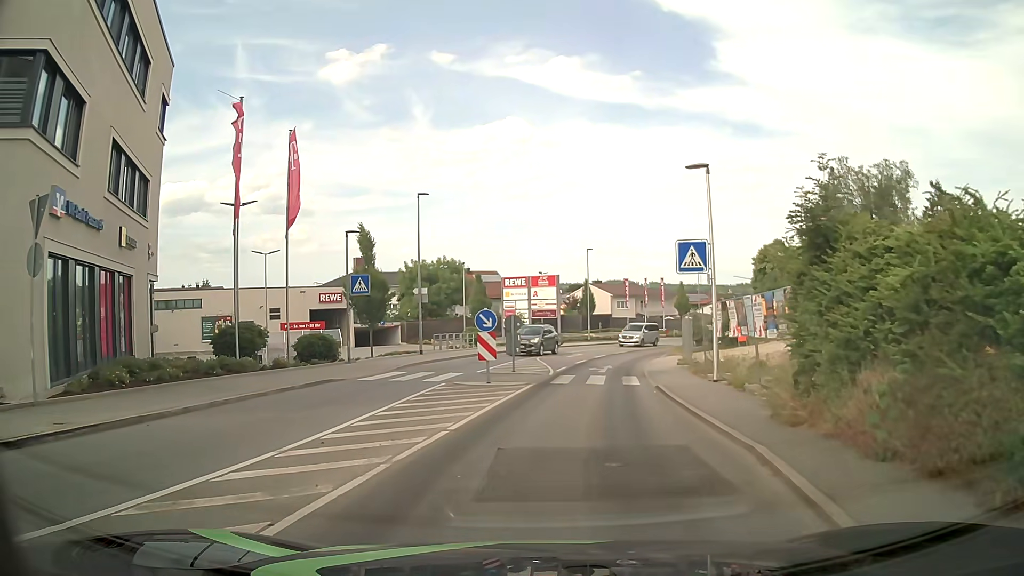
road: tertiary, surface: asphalt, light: Day
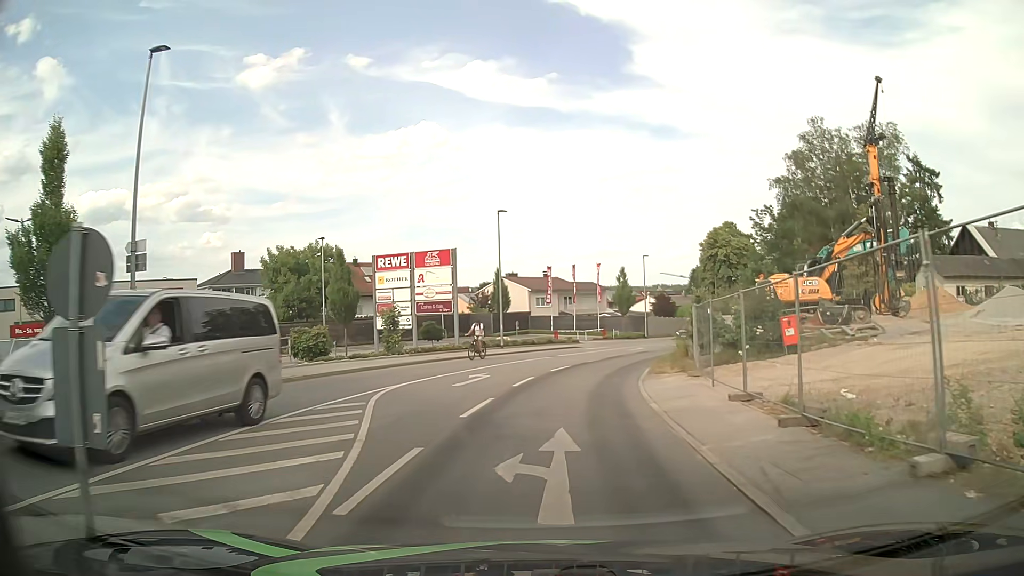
(+1.3, +19.7) m; +7°
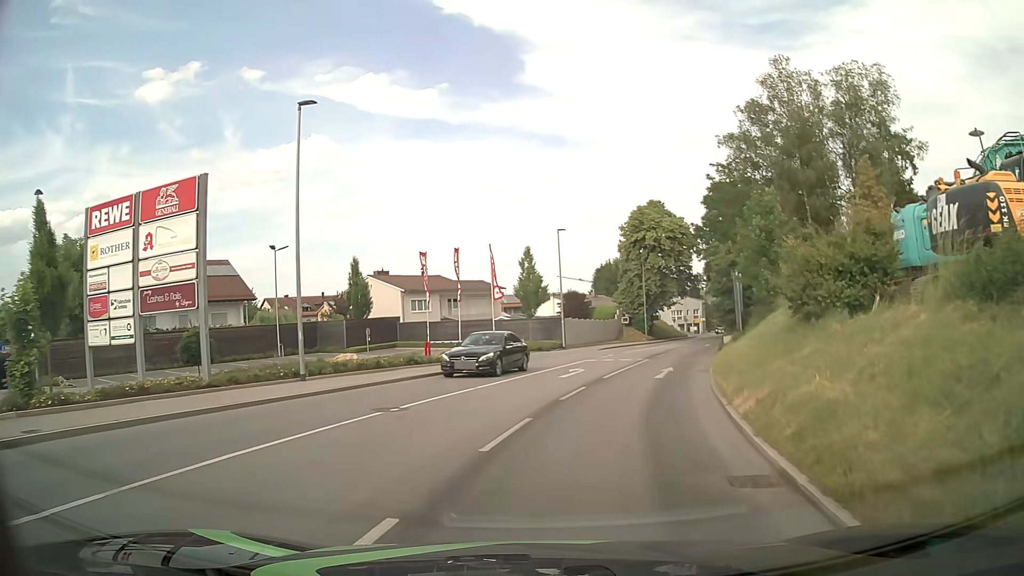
(+1.4, +20.8) m; +10°
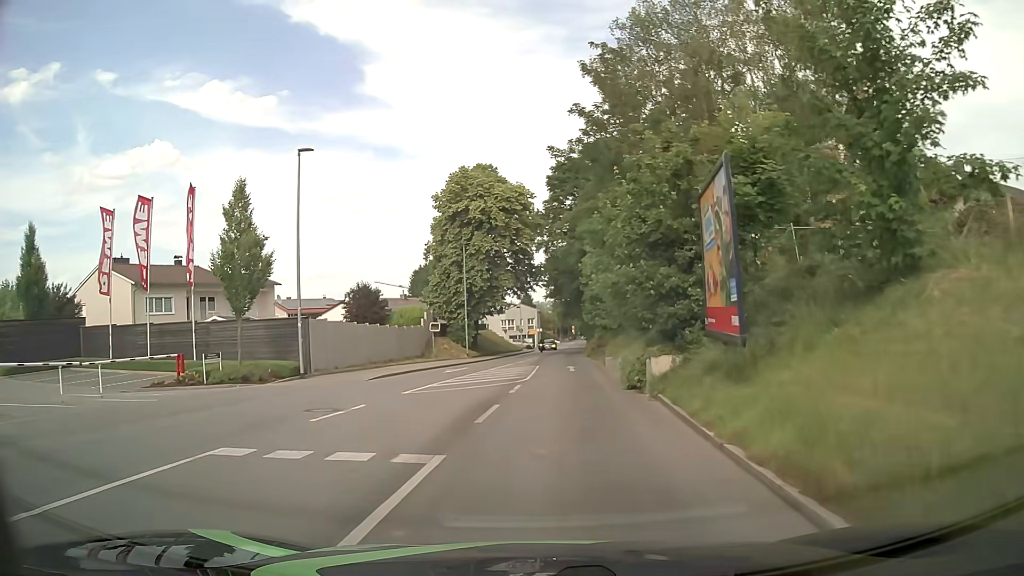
(+3.6, +22.2) m; +14°
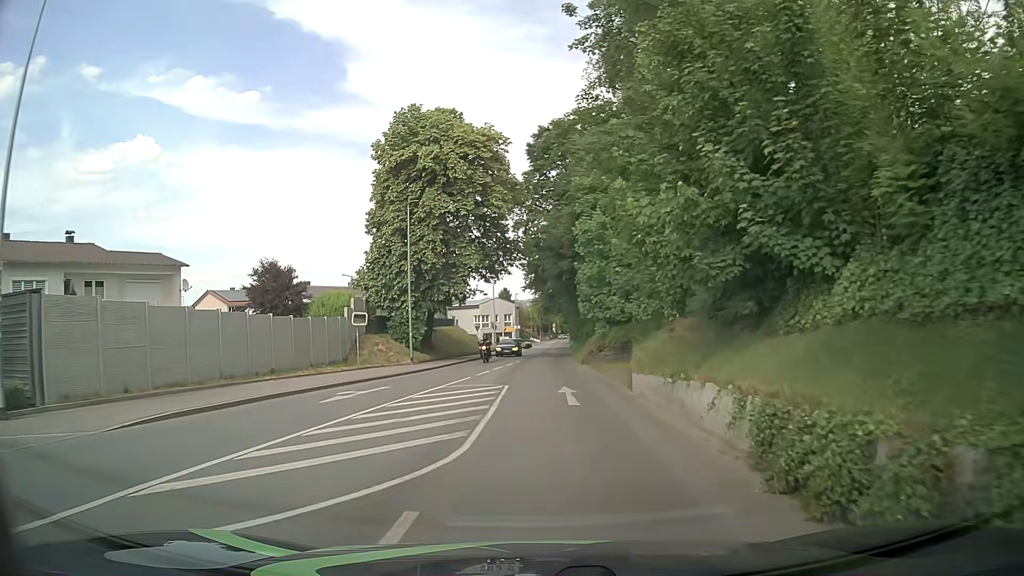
(+0.3, +14.3) m; +1°
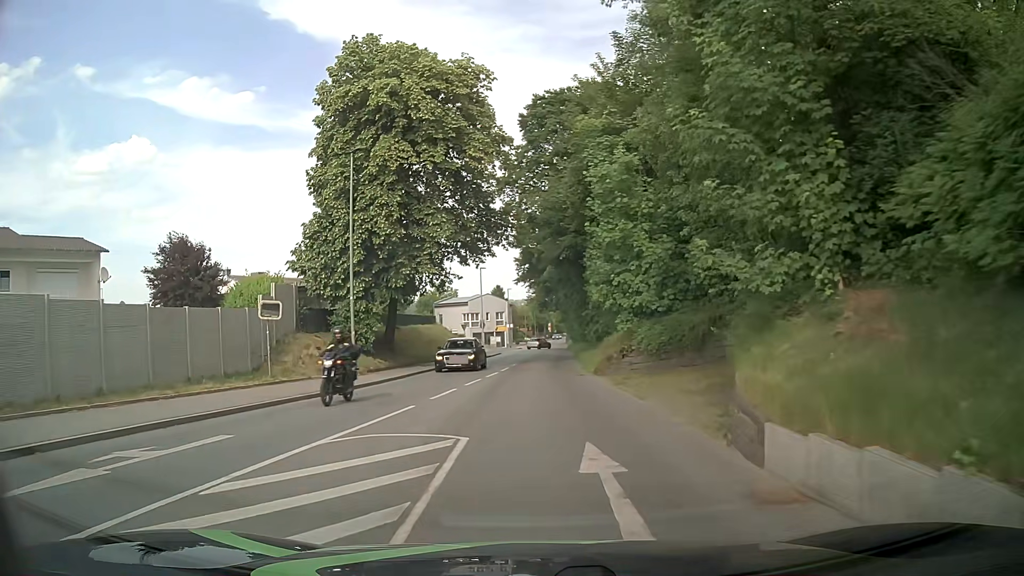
(+0.2, +9.9) m; +1°
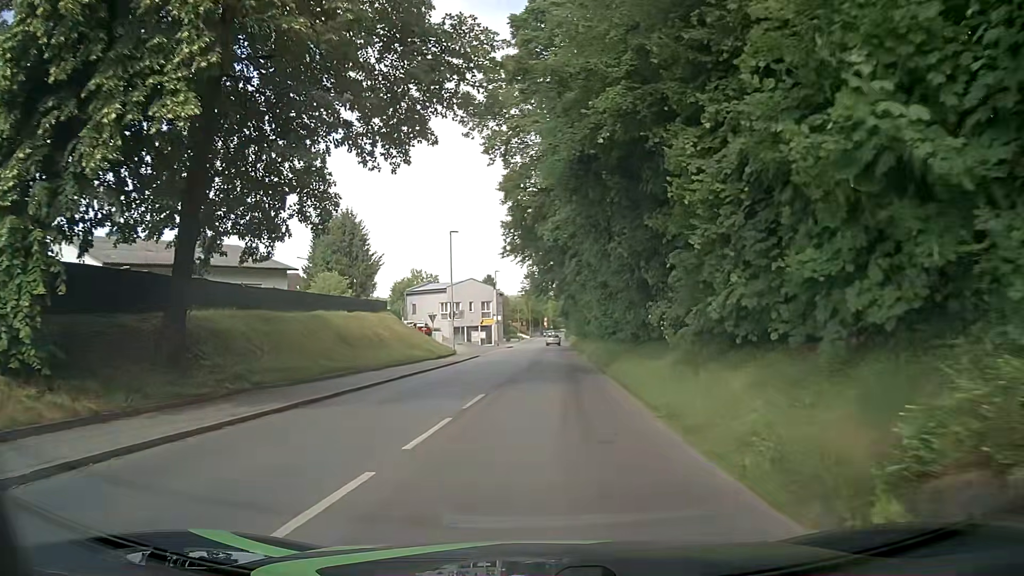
(-0.1, +20.1) m; 0°
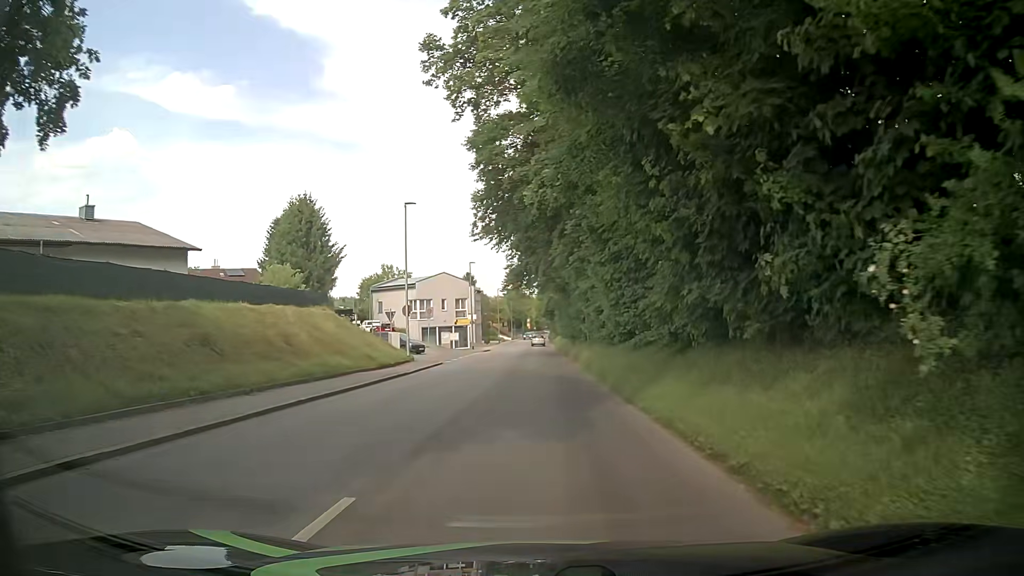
(+0.2, +9.9) m; +3°
(0, +10) (0, +20) (0, +30) (0, +40) (0, +50) (-1, +60) (-1, +70) (-1, +80) (-1, +90) (-1, +100) m
